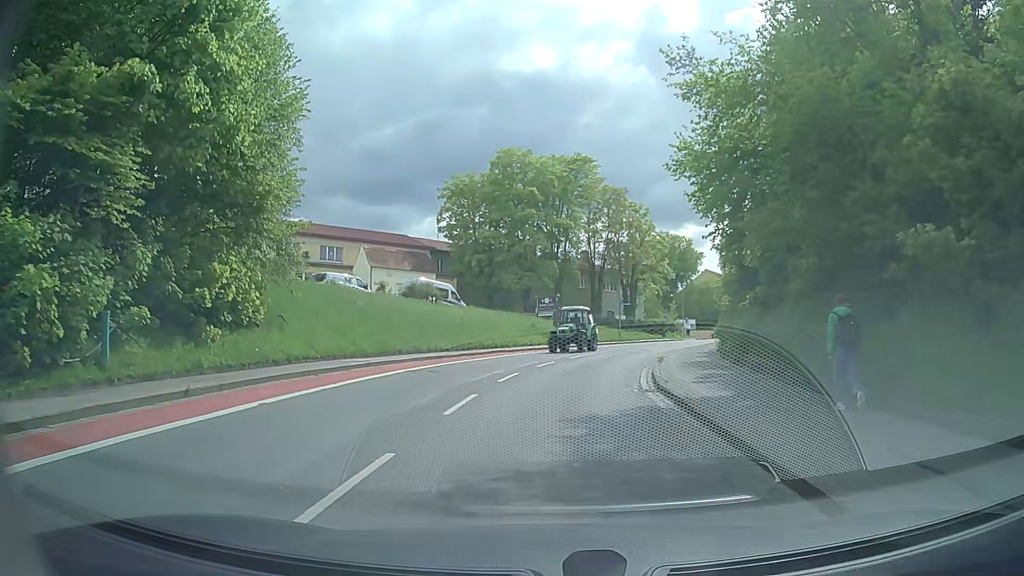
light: Day
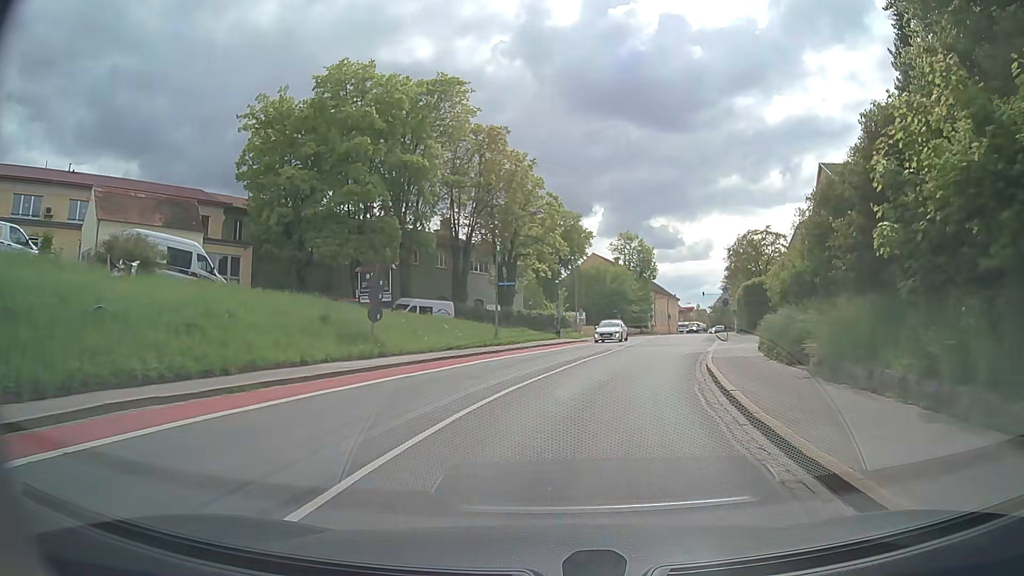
(+1.8, +24.5) m; +11°
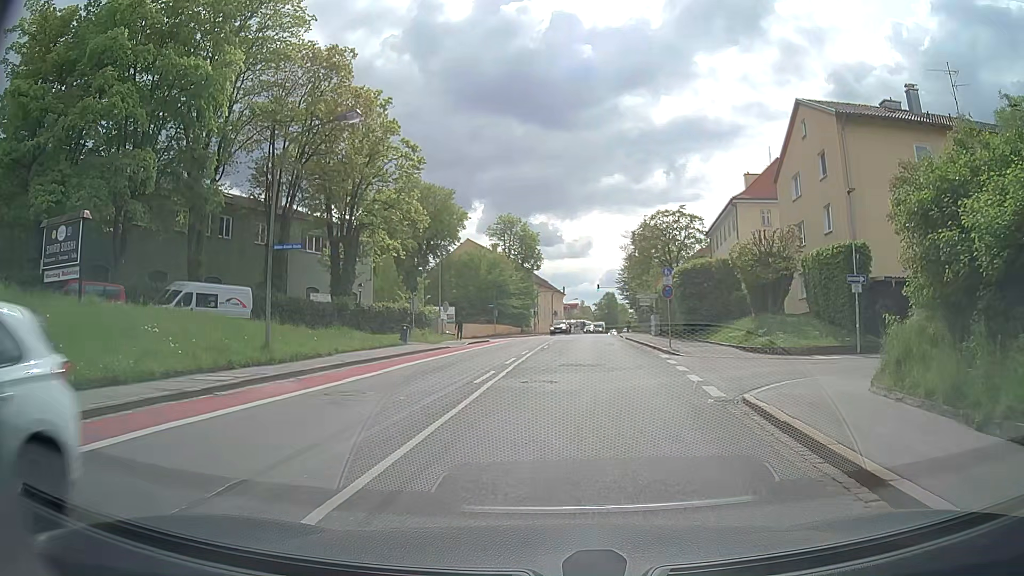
(+1.6, +17.1) m; +11°
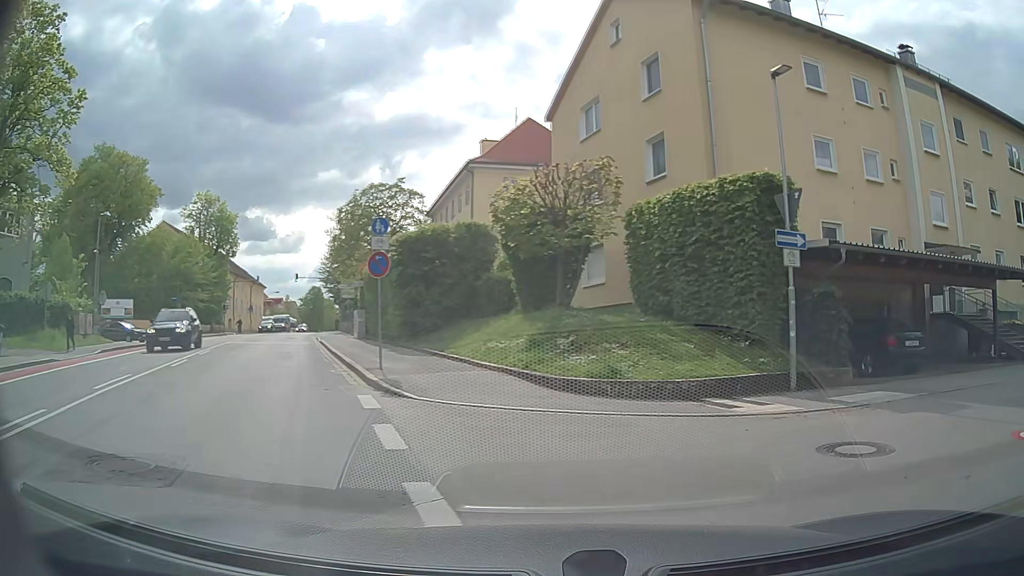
(+1.6, +13.4) m; +25°
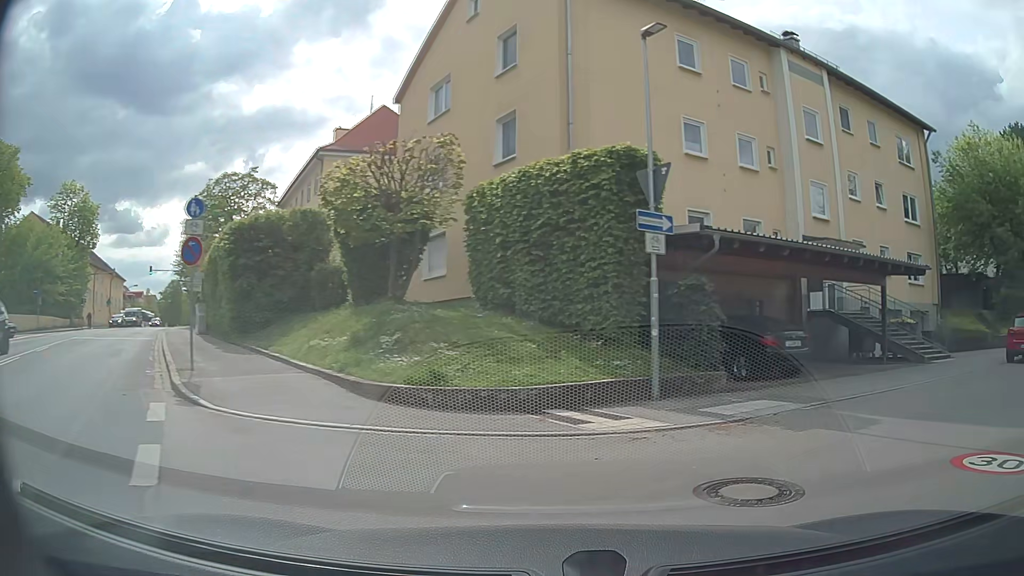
(+0.2, +1.8) m; +13°
